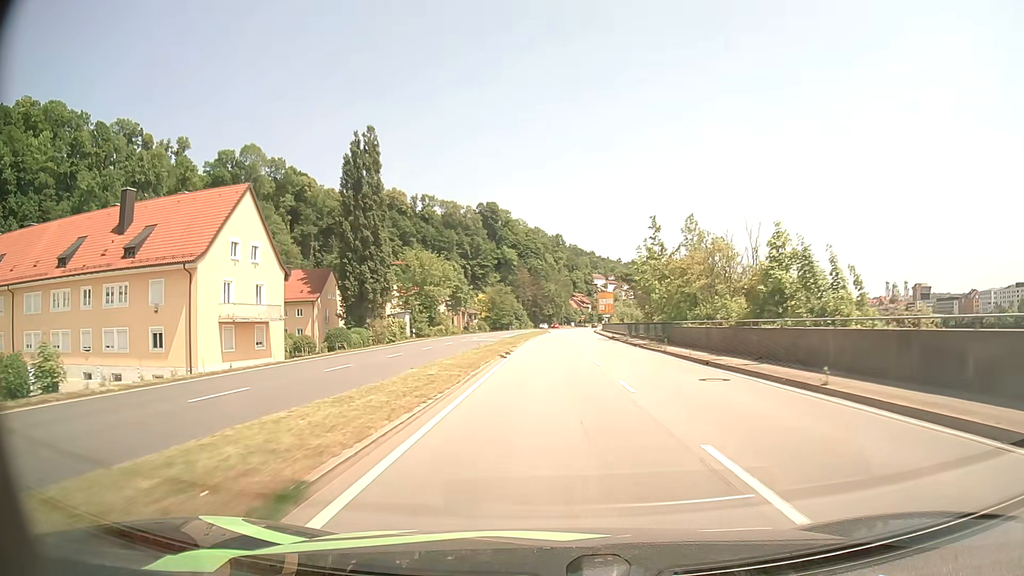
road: primary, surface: asphalt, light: Day
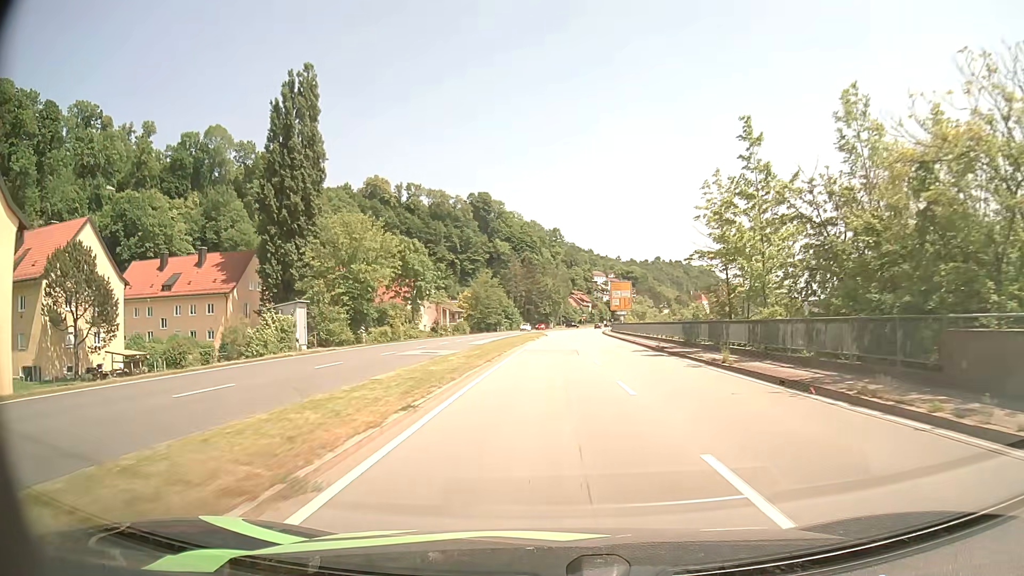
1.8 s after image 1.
(+0.1, +27.6) m; 0°
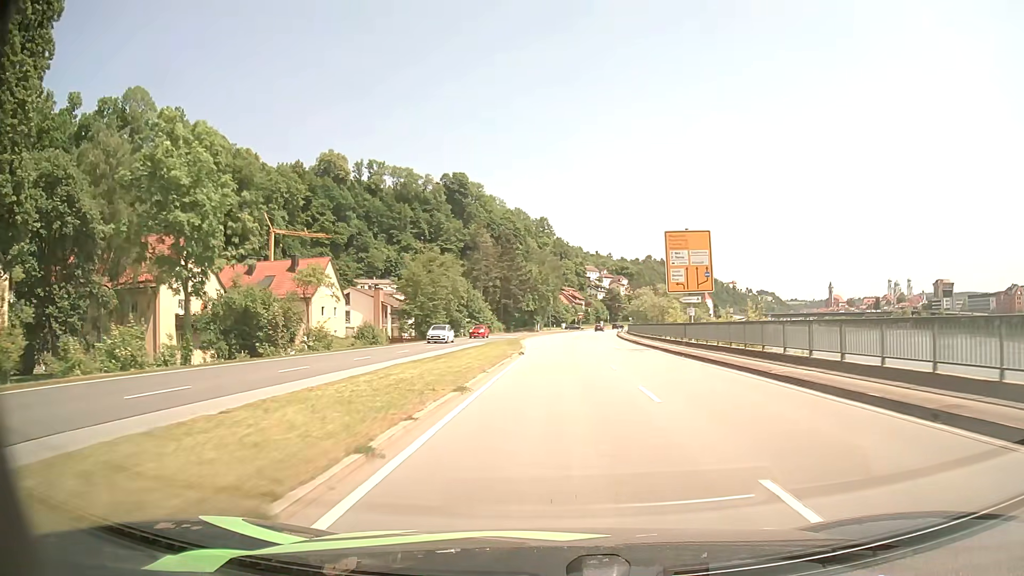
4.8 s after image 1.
(+0.3, +46.3) m; +1°
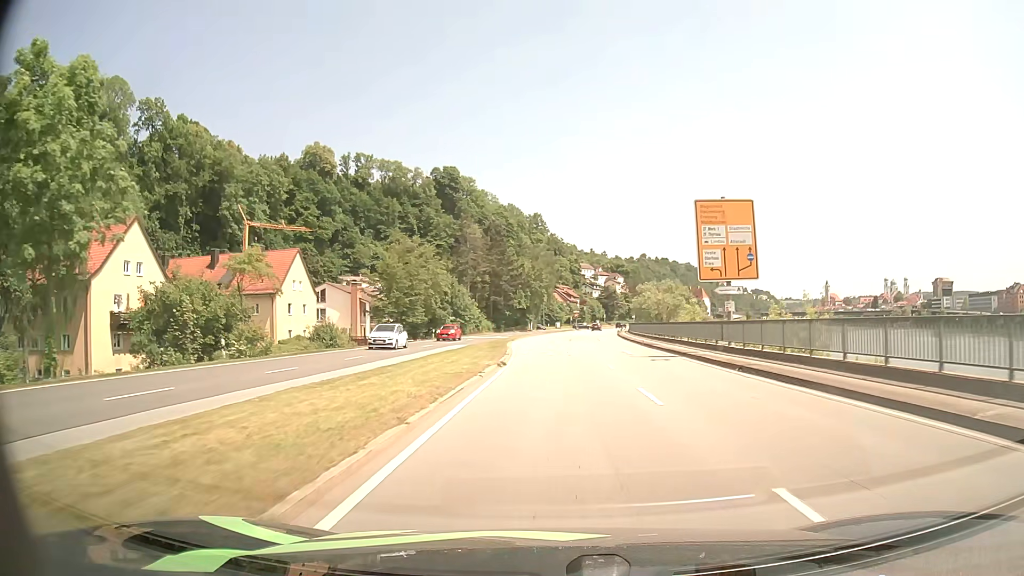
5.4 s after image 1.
(+0.1, +9.4) m; +1°
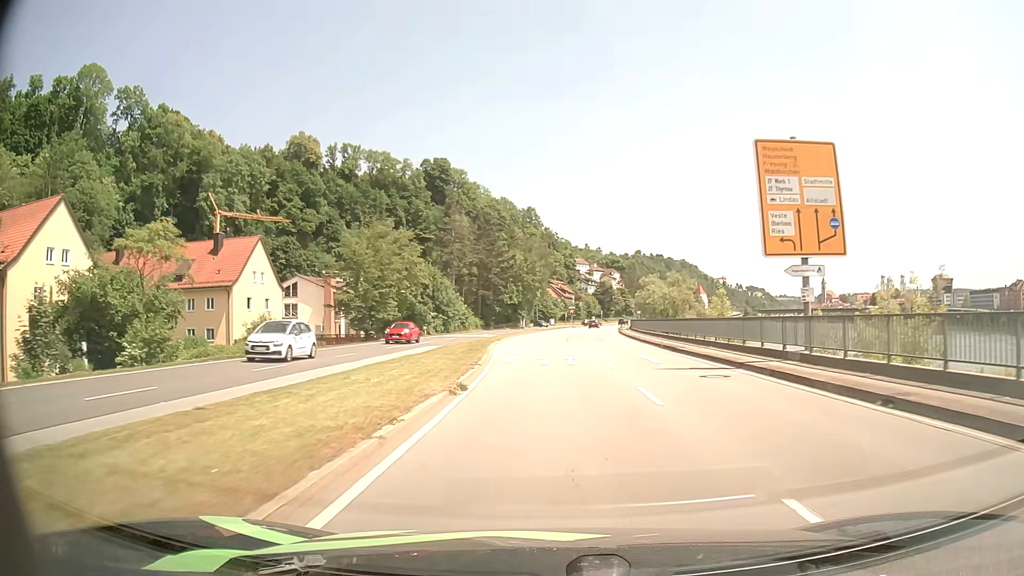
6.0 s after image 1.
(0.0, +9.4) m; 0°
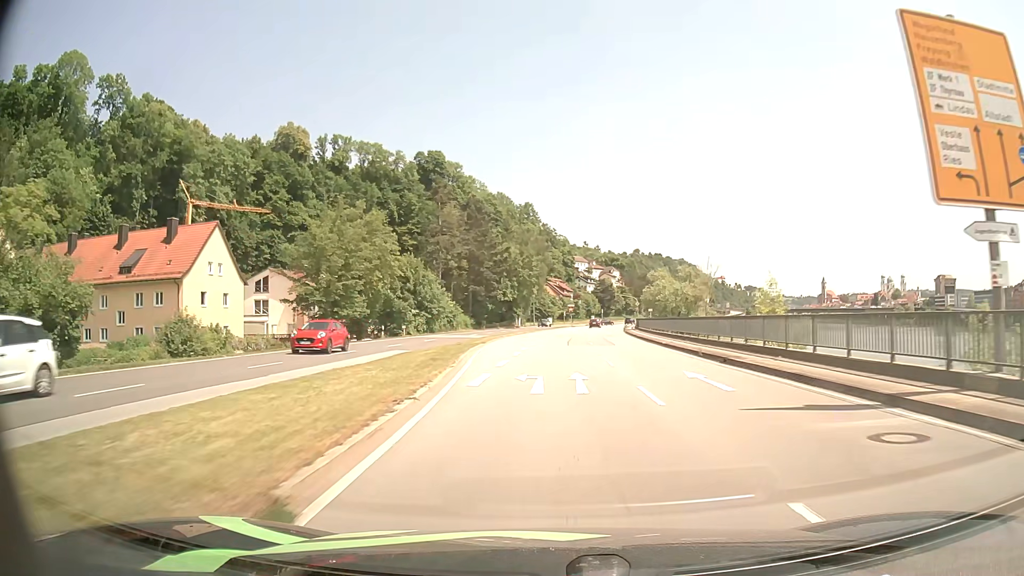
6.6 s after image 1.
(0.0, +9.2) m; 0°
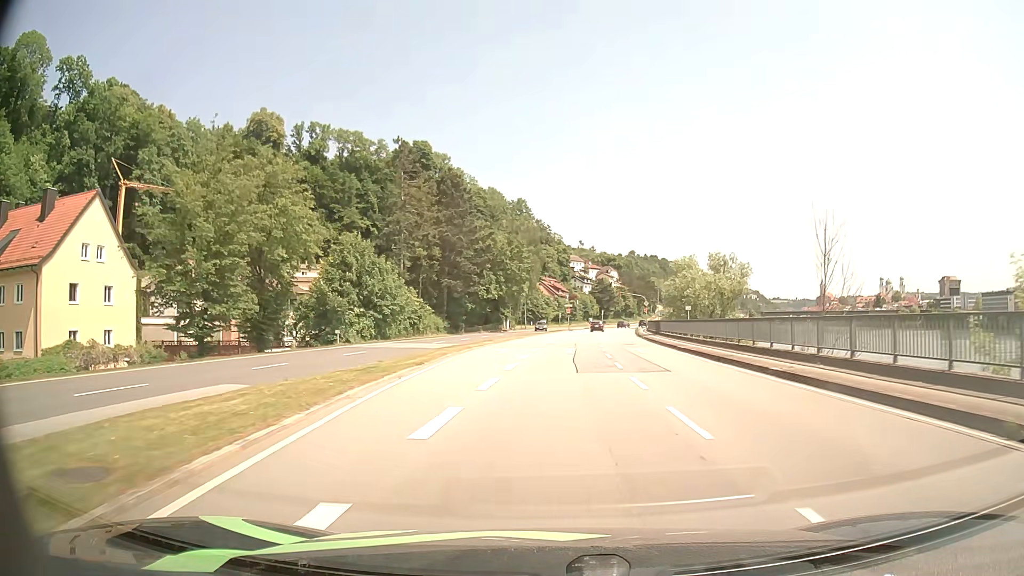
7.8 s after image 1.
(0.0, +18.0) m; 0°
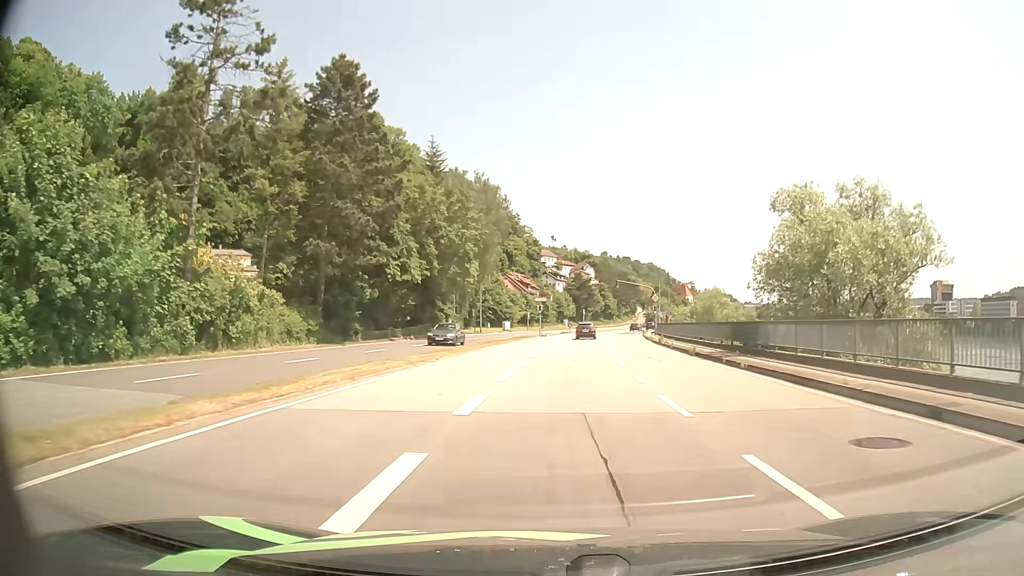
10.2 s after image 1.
(+0.7, +33.8) m; +3°
(0, +10) (0, +20) (+1, +30) (+1, +40) (+2, +50) (+3, +60) (+4, +70) (+5, +80) (+7, +90) (+8, +100) m
